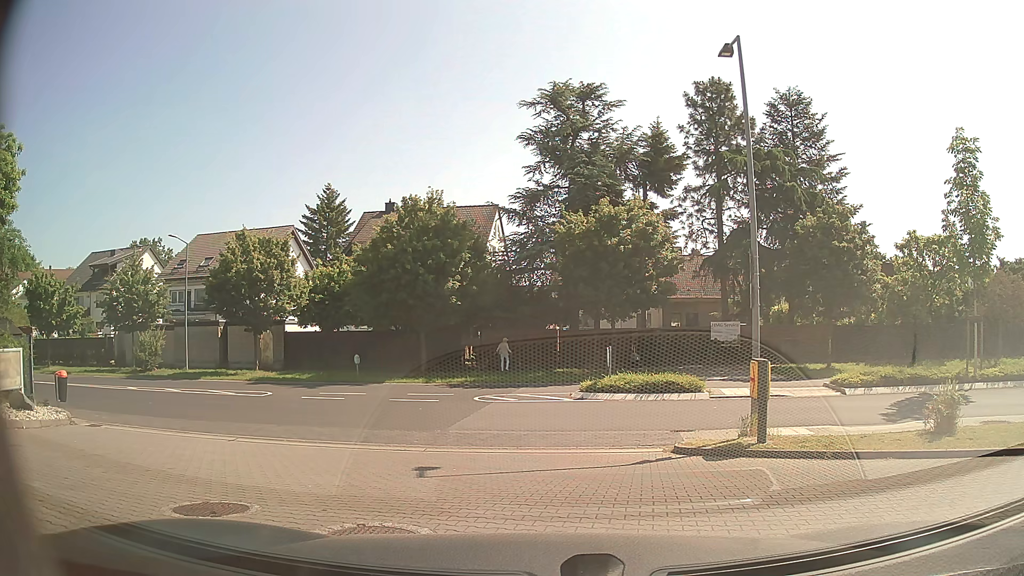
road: service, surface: paving_stones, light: Day
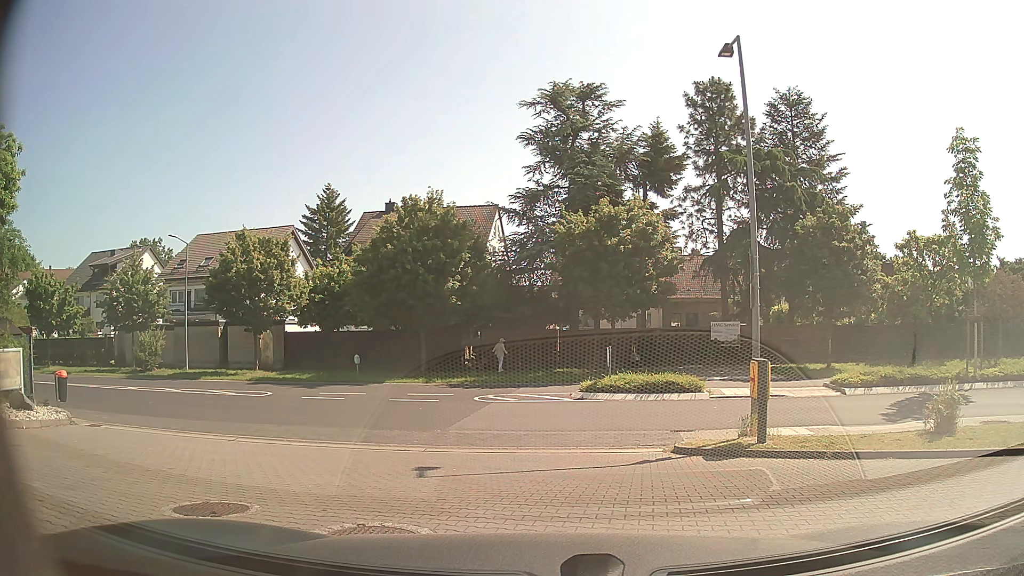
(0.0, 0.0) m; 0°
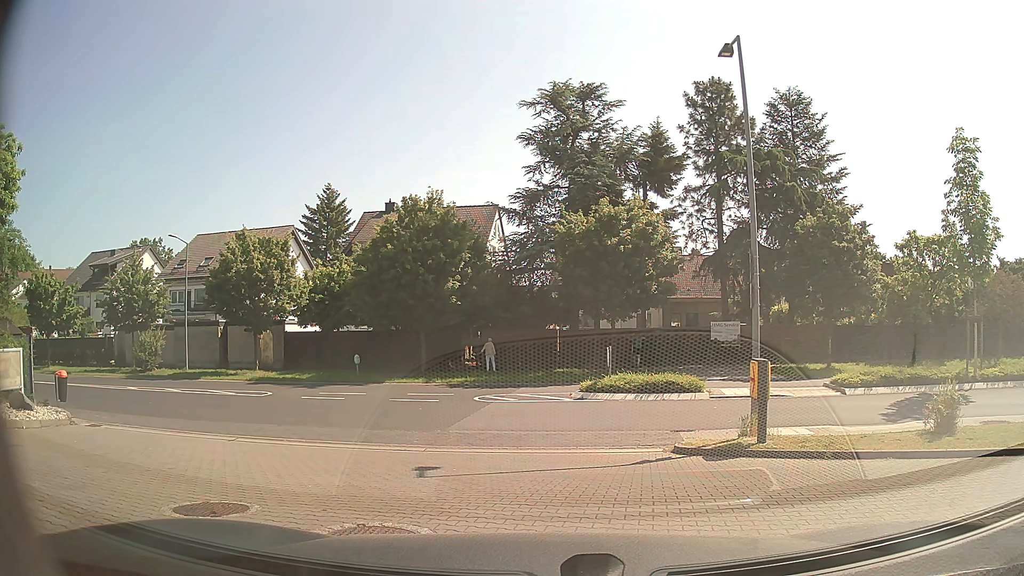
(0.0, 0.0) m; 0°
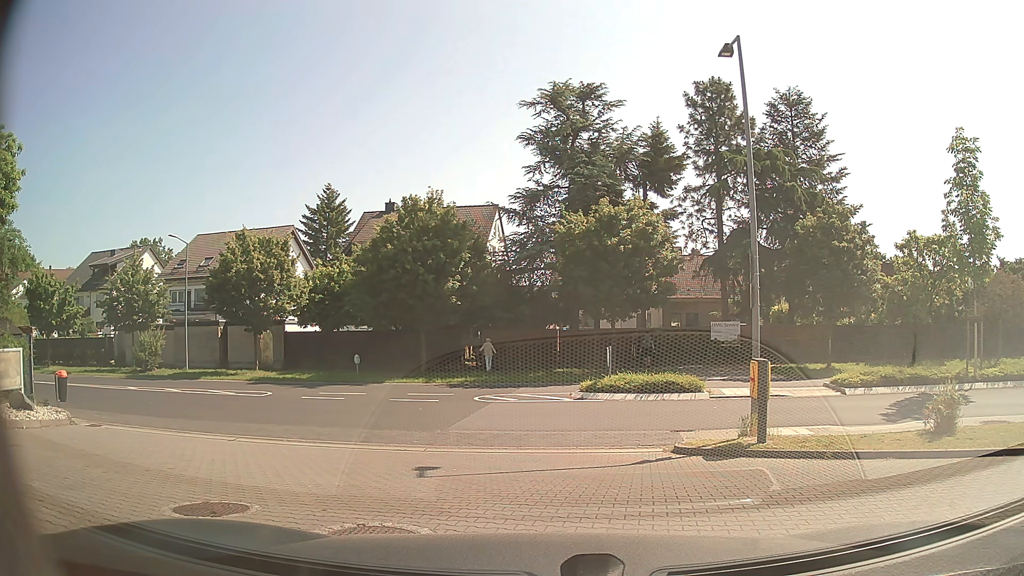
(0.0, 0.0) m; 0°
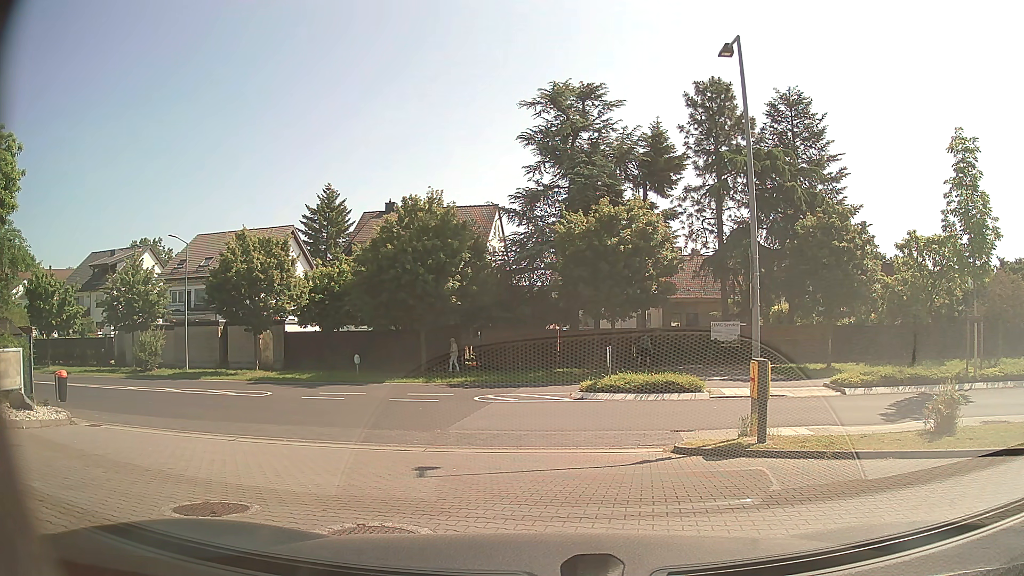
(0.0, 0.0) m; 0°
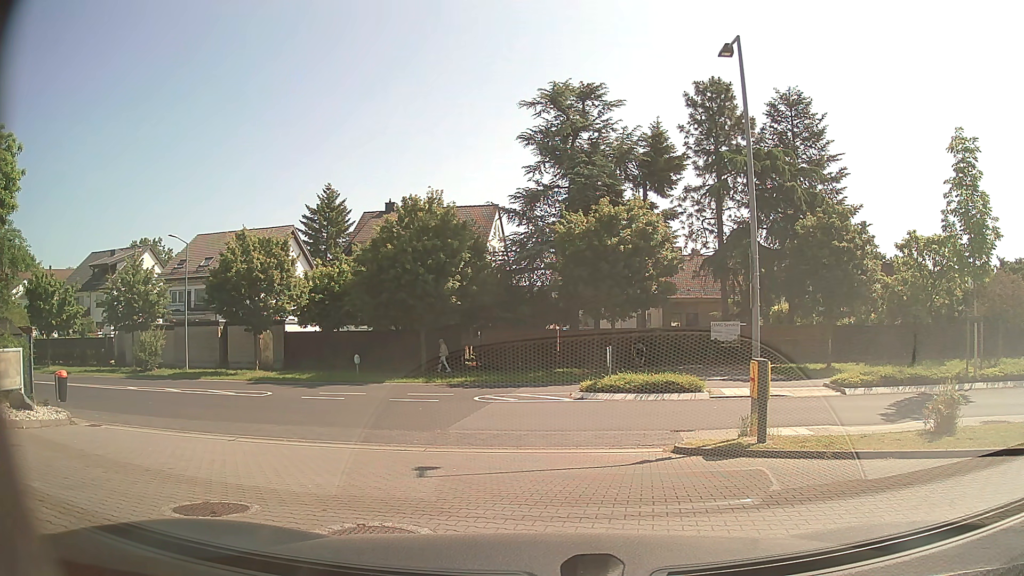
(0.0, 0.0) m; 0°
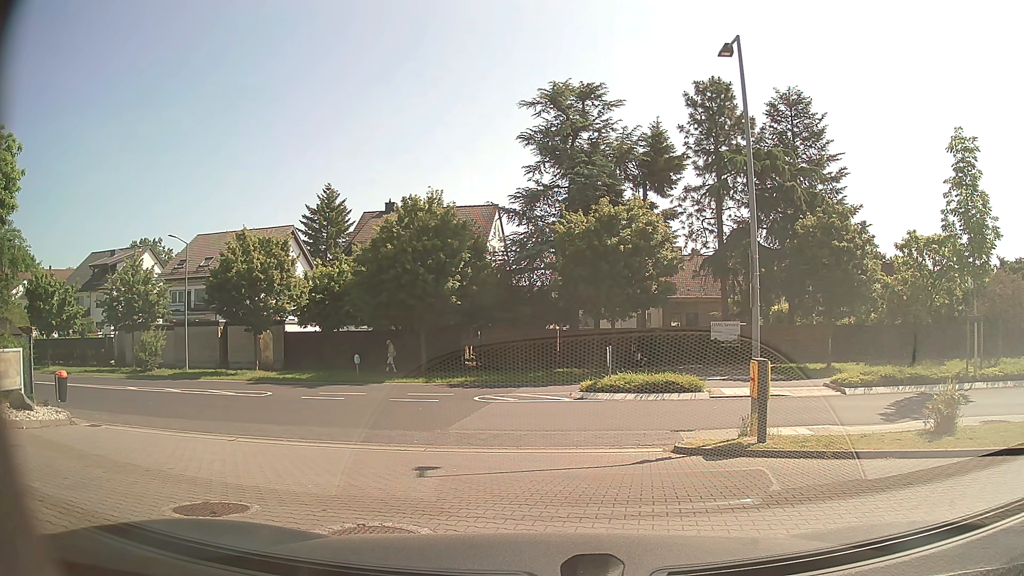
(0.0, 0.0) m; 0°
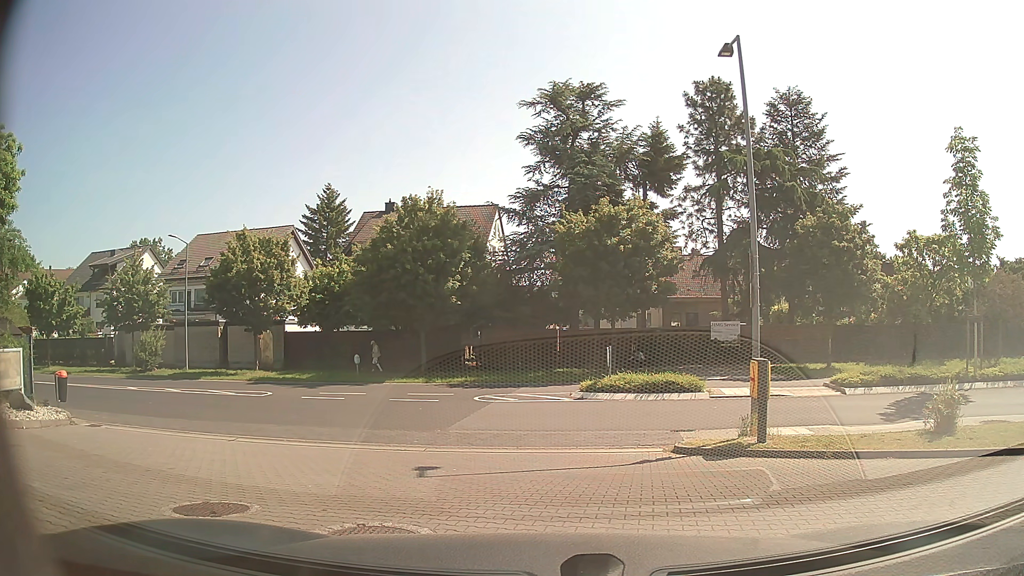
(0.0, 0.0) m; 0°
